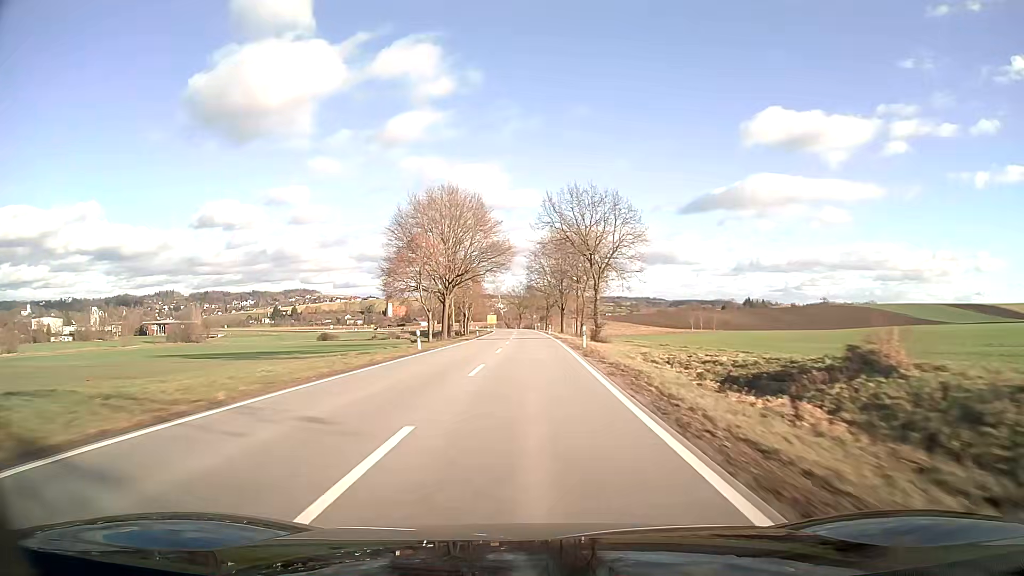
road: secondary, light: Day
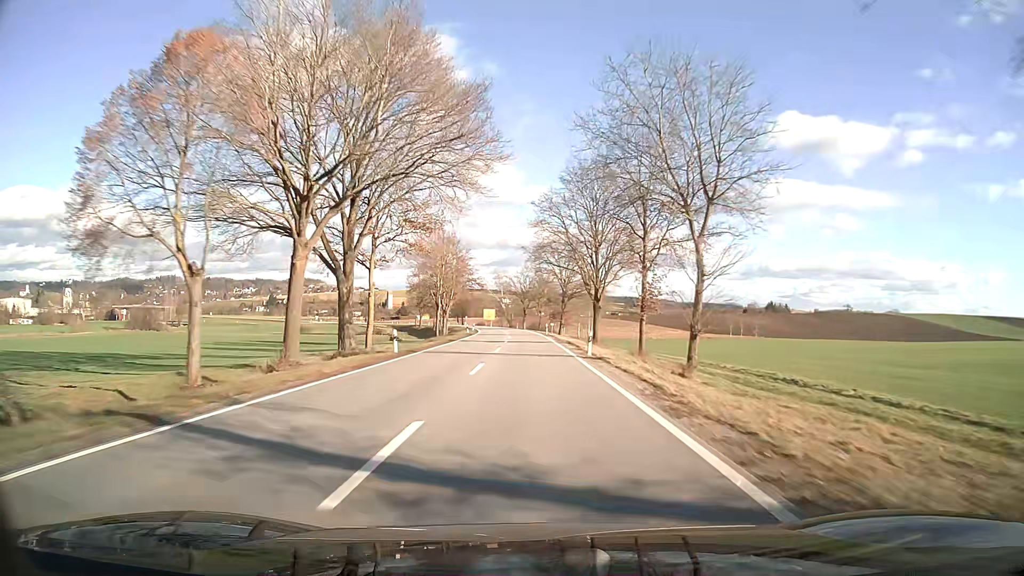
(-0.2, +47.6) m; -1°
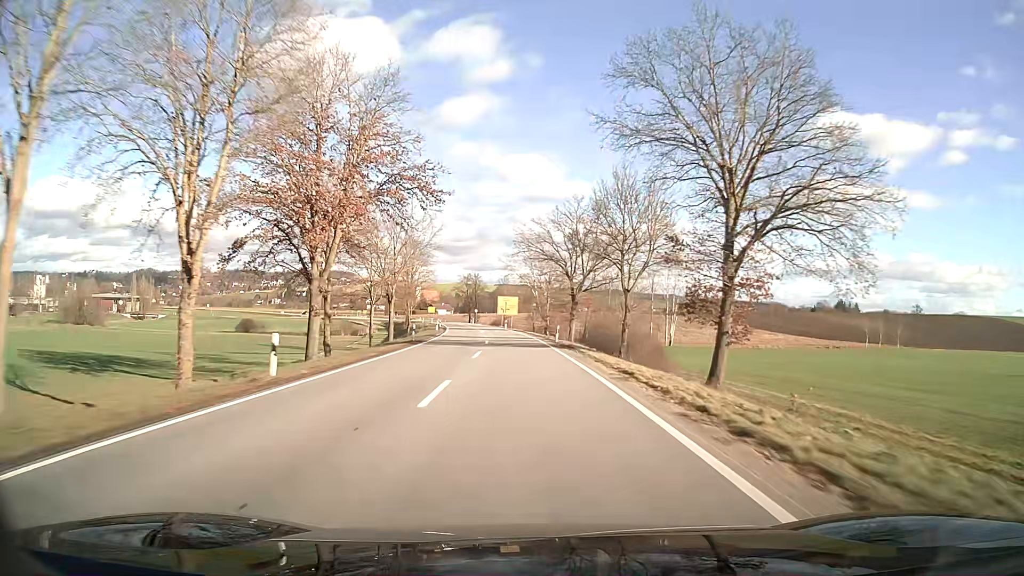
(-2.0, +78.4) m; -4°
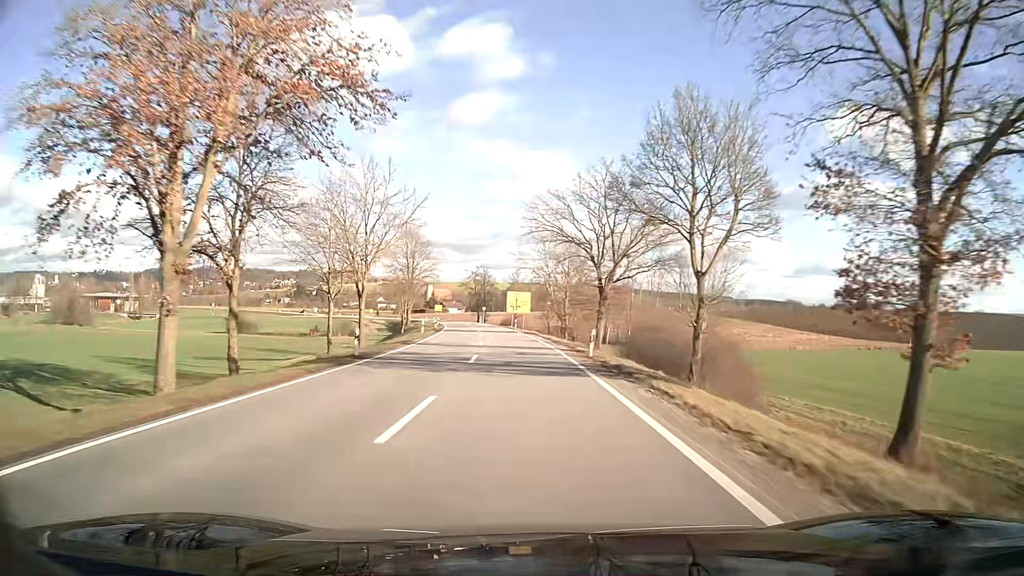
(-0.1, +14.7) m; -1°
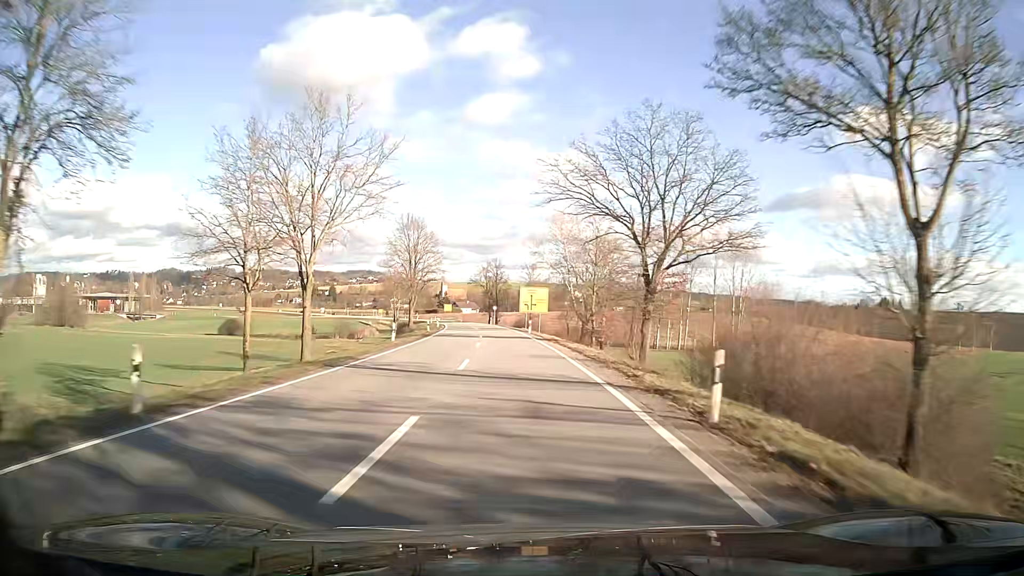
(-0.2, +14.3) m; -1°
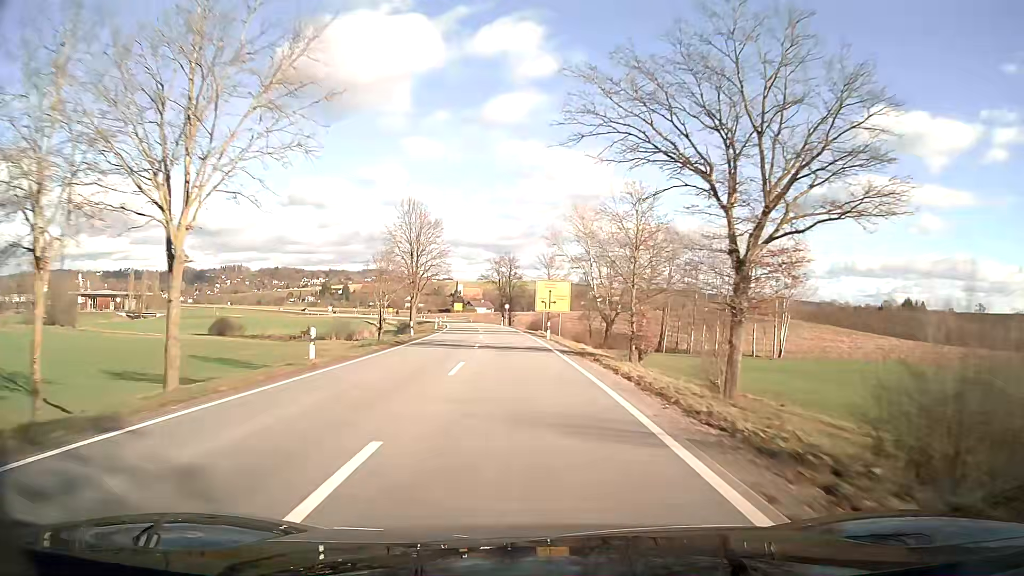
(-0.2, +13.7) m; -1°
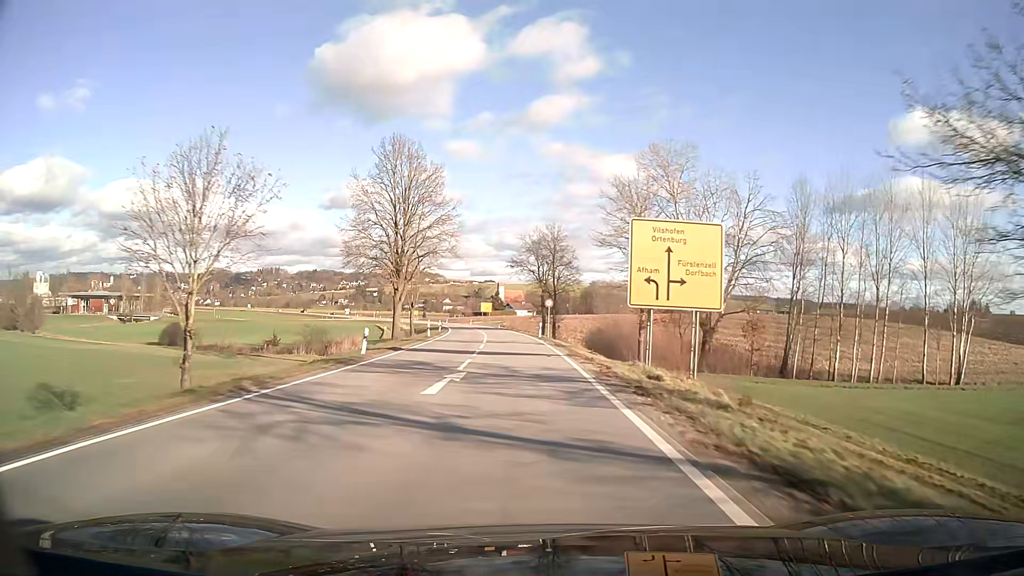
(-1.2, +39.1) m; -4°
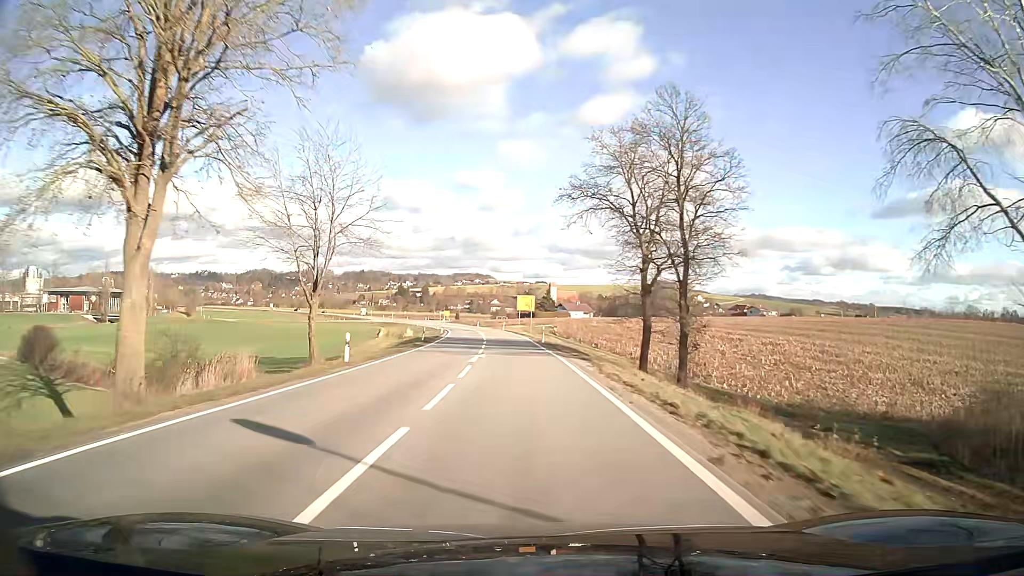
(-1.8, +49.4) m; -4°
